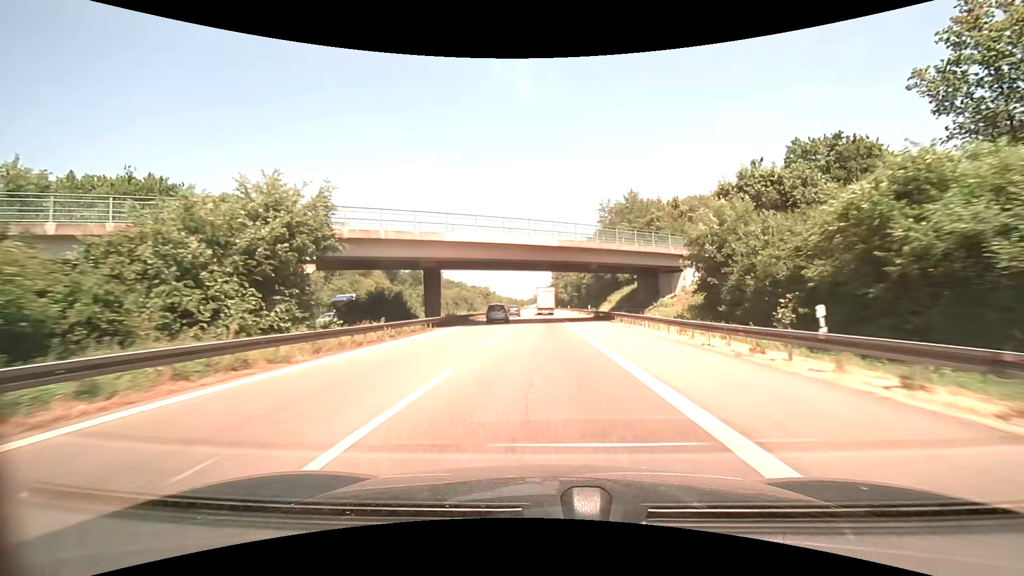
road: motorway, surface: asphalt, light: Day
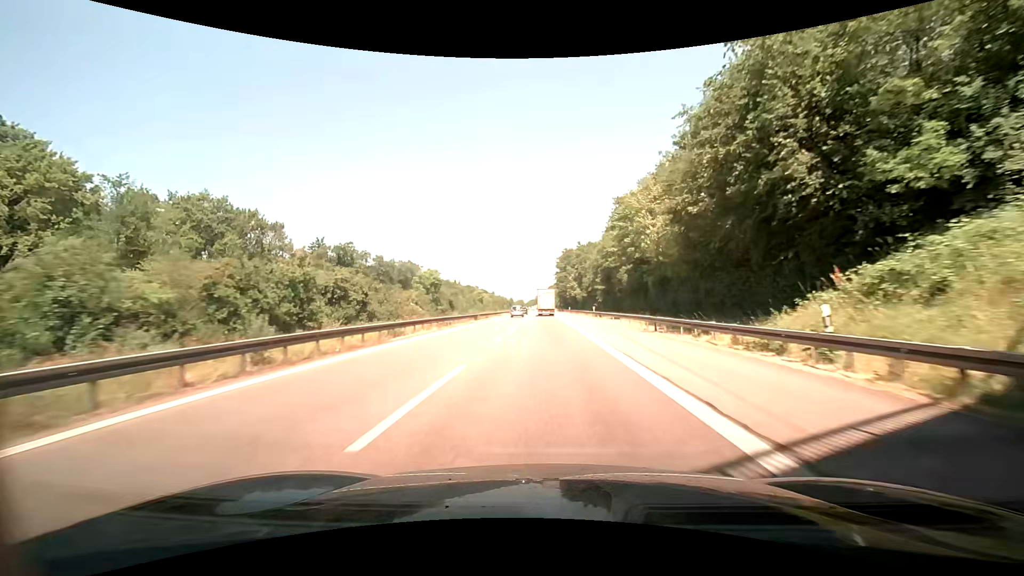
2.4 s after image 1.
(-0.2, +52.3) m; -1°
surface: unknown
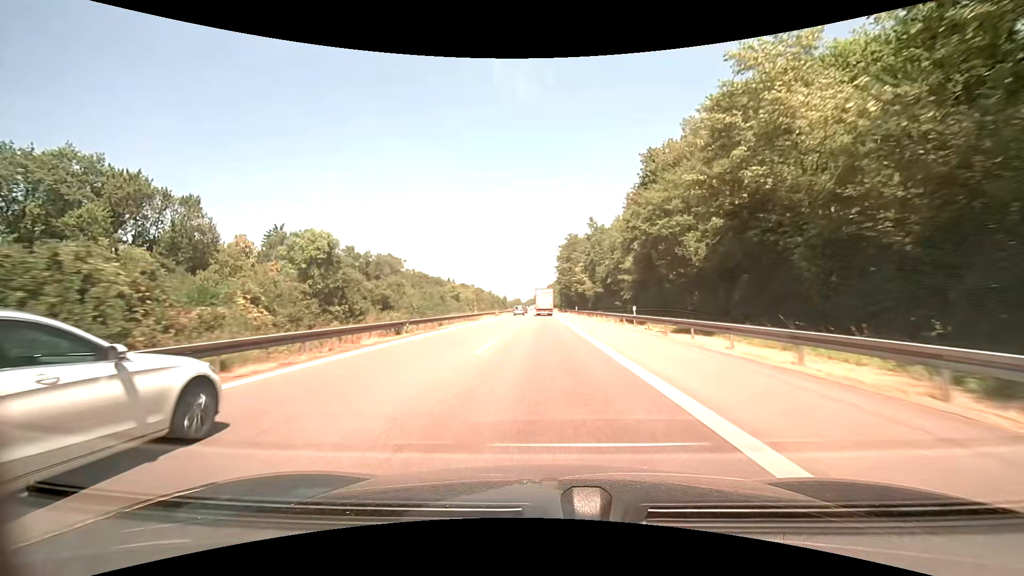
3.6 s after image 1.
(+0.2, +26.9) m; 0°
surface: asphalt
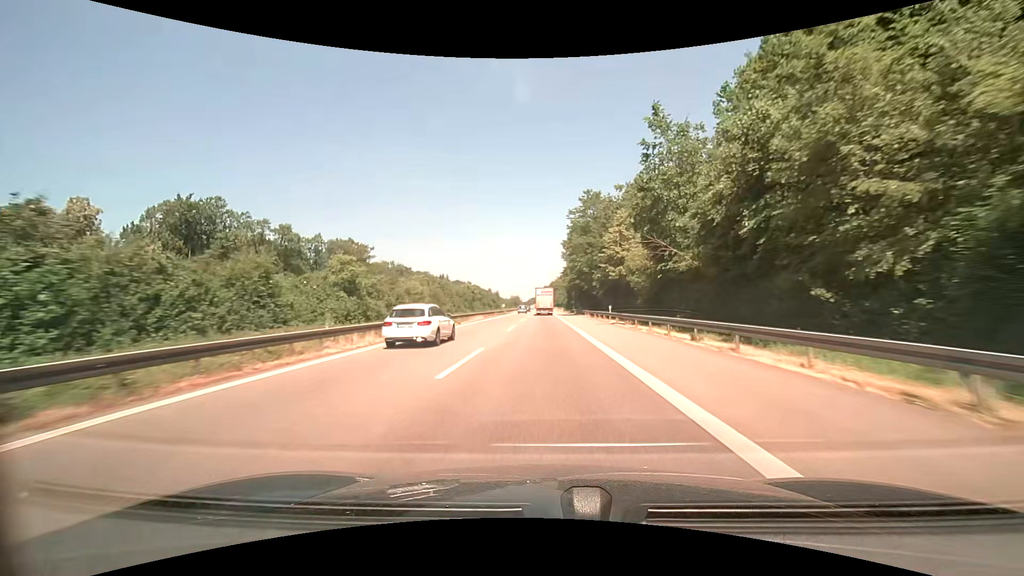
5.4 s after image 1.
(-0.1, +40.7) m; 0°
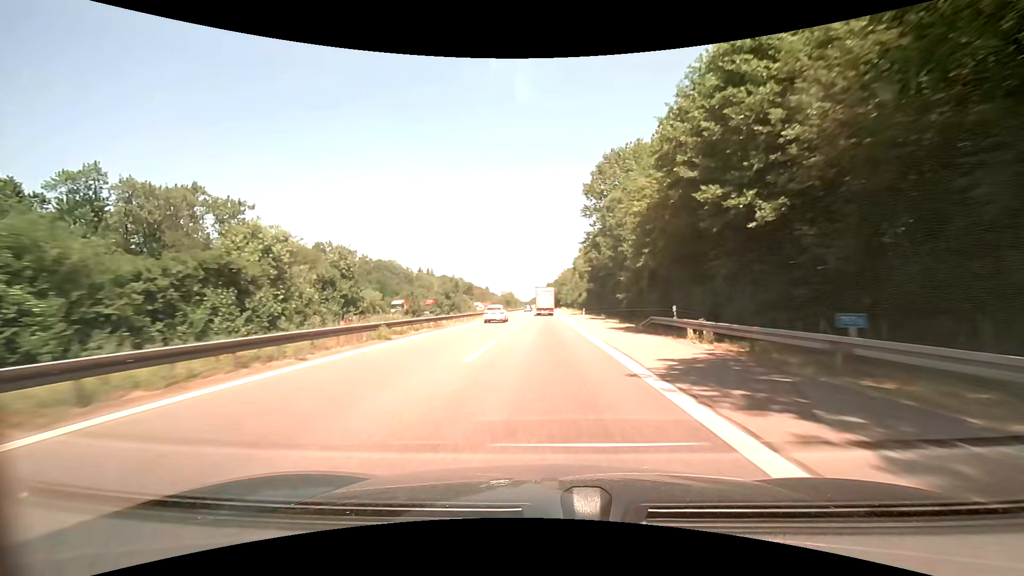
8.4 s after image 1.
(-0.4, +69.1) m; -1°
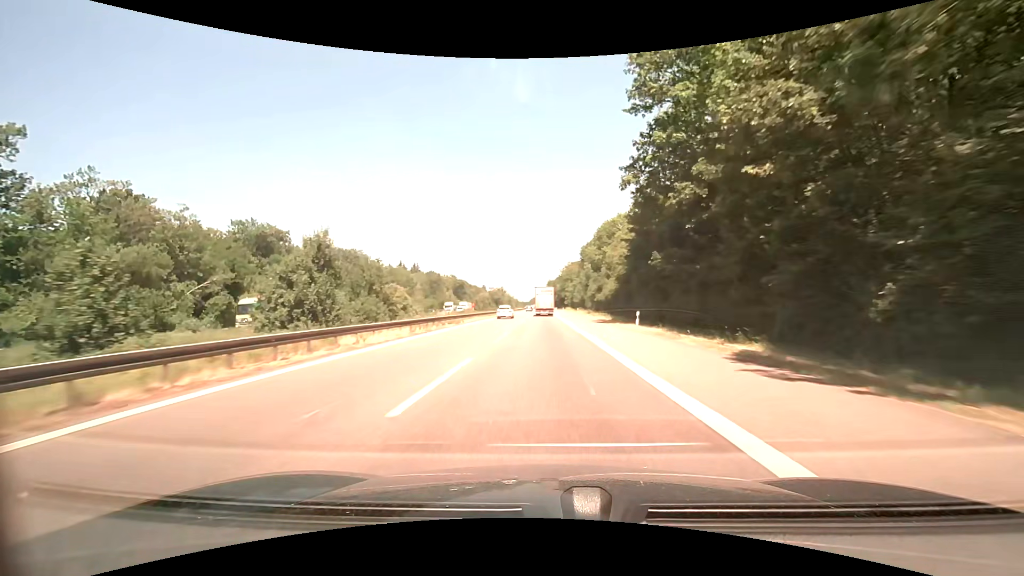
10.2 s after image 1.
(0.0, +42.3) m; 0°
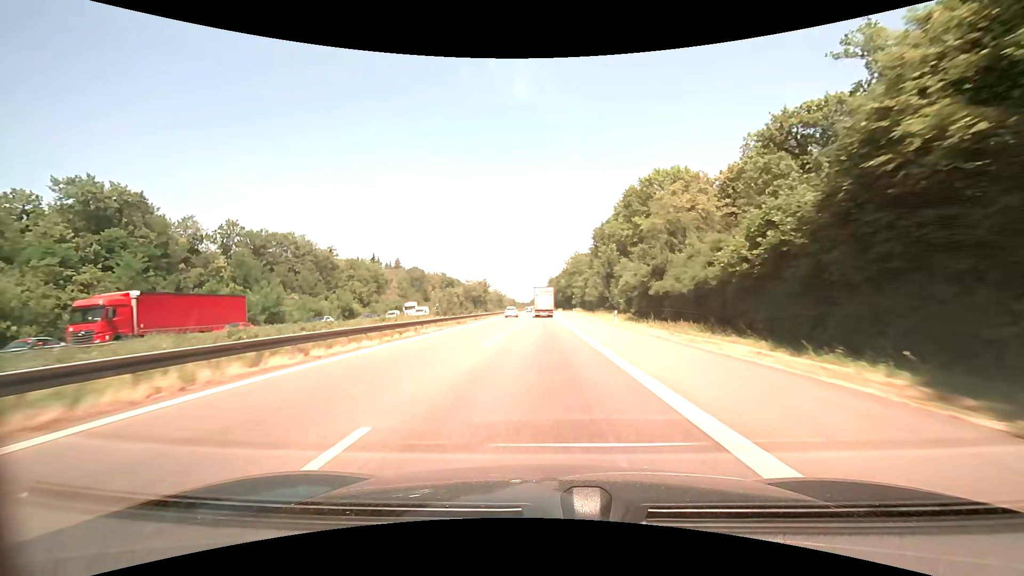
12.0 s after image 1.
(+0.1, +42.8) m; 0°
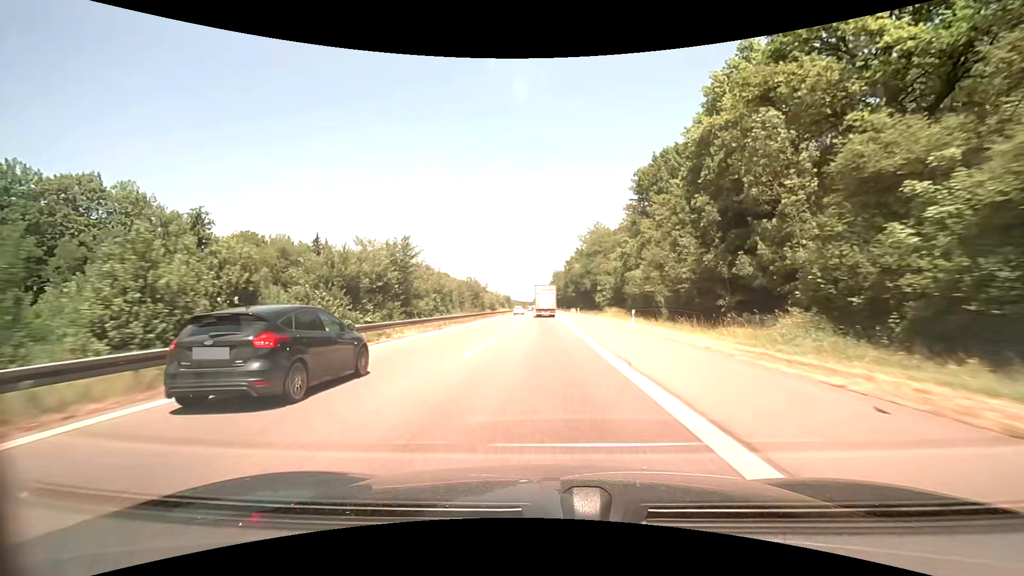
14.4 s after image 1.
(-0.3, +58.1) m; -1°
(0, +10) (0, +20) (0, +30) (0, +40) (0, +50) (0, +60) (0, +70) (0, +80) (0, +90) (-1, +100) m
